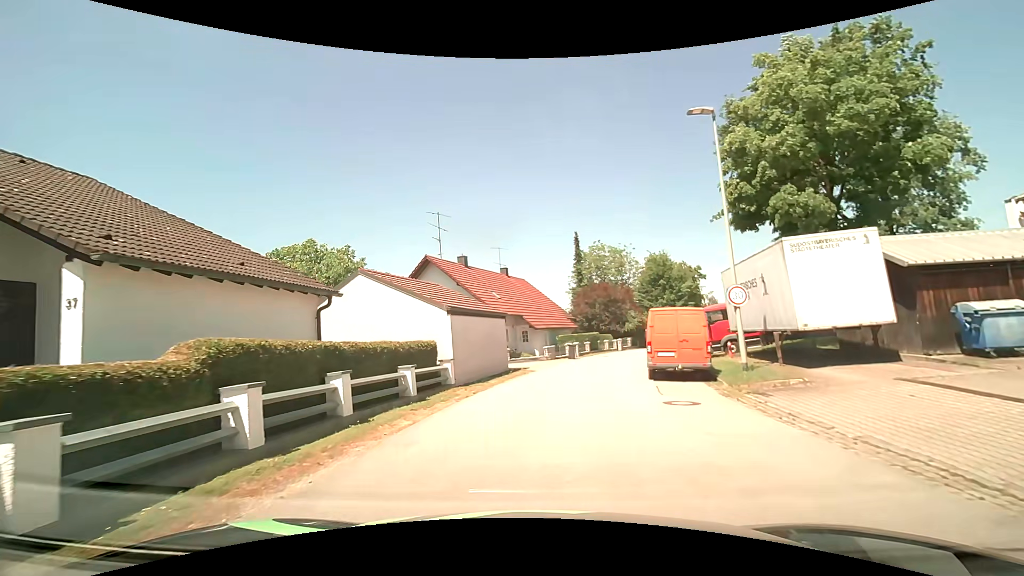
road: residential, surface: asphalt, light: Day
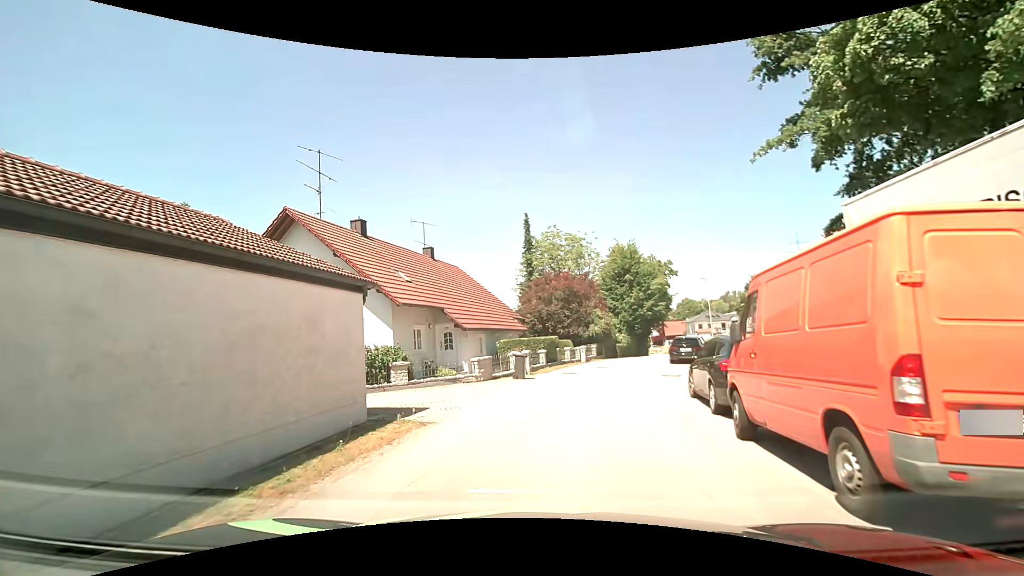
(+0.7, +13.0) m; +6°
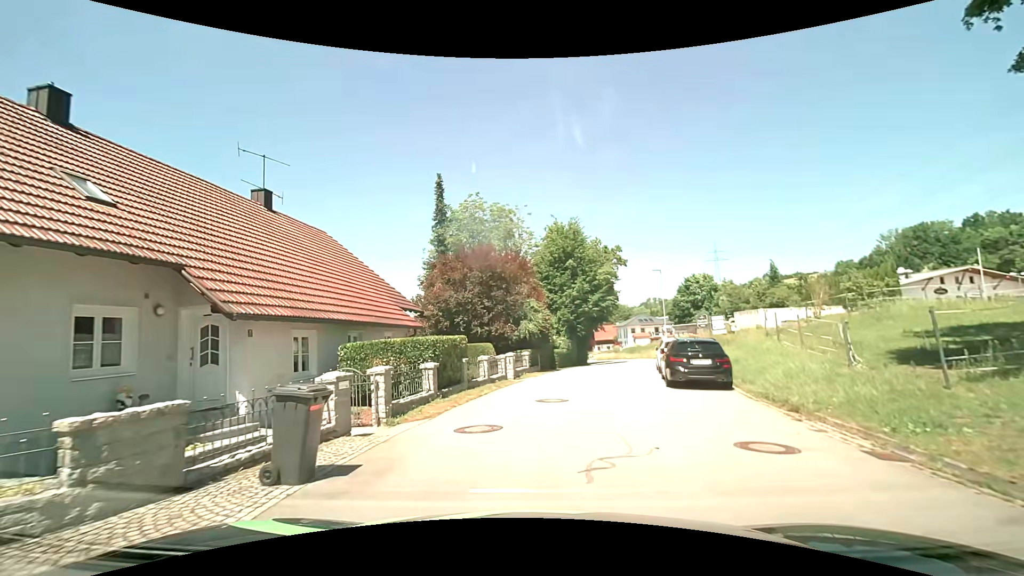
(+0.9, +13.0) m; +8°
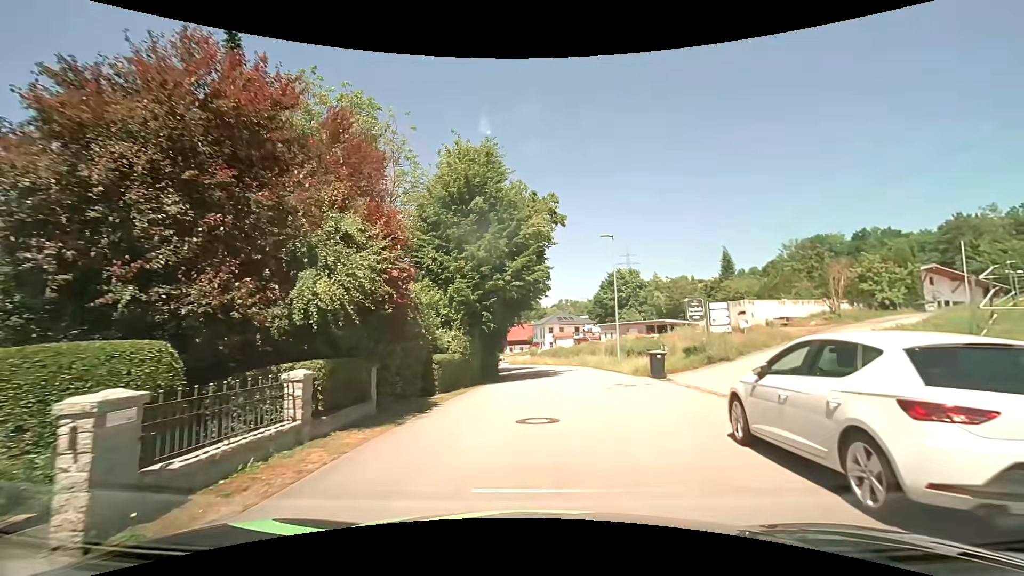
(+1.7, +17.2) m; +11°
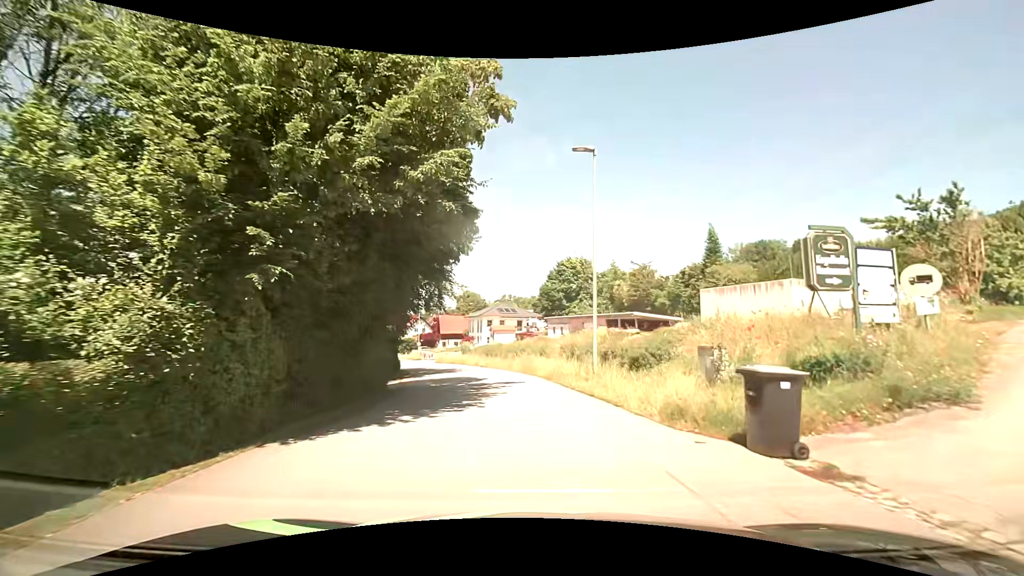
(+0.9, +14.0) m; +6°
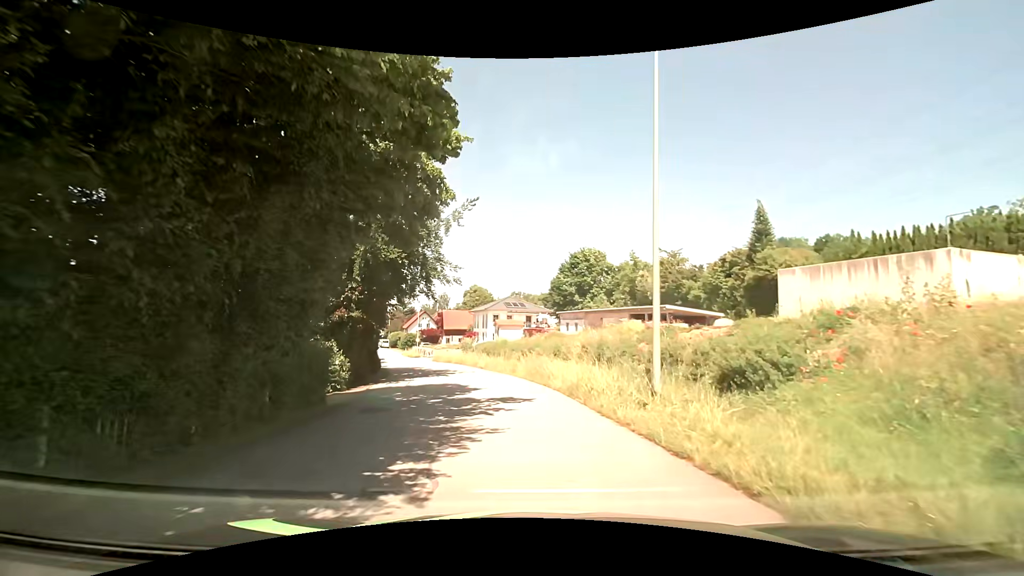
(+0.1, +7.2) m; -1°
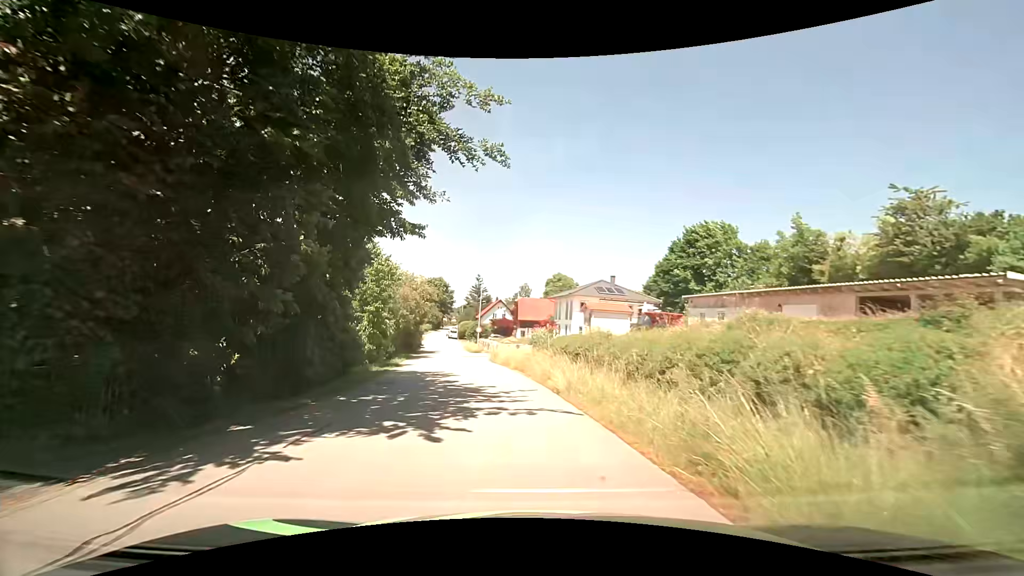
(-1.2, +18.7) m; -9°
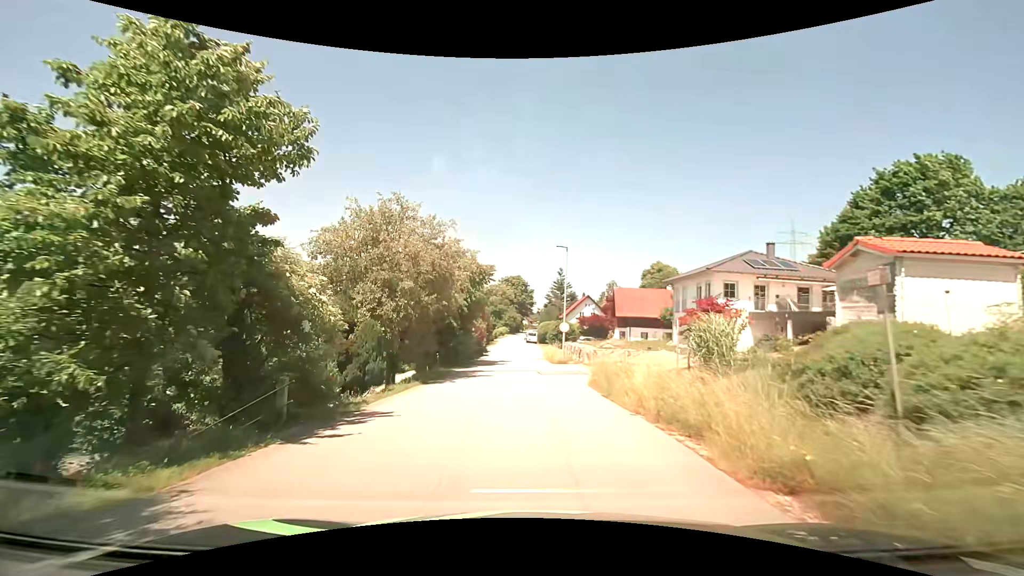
(-1.9, +19.3) m; -10°
